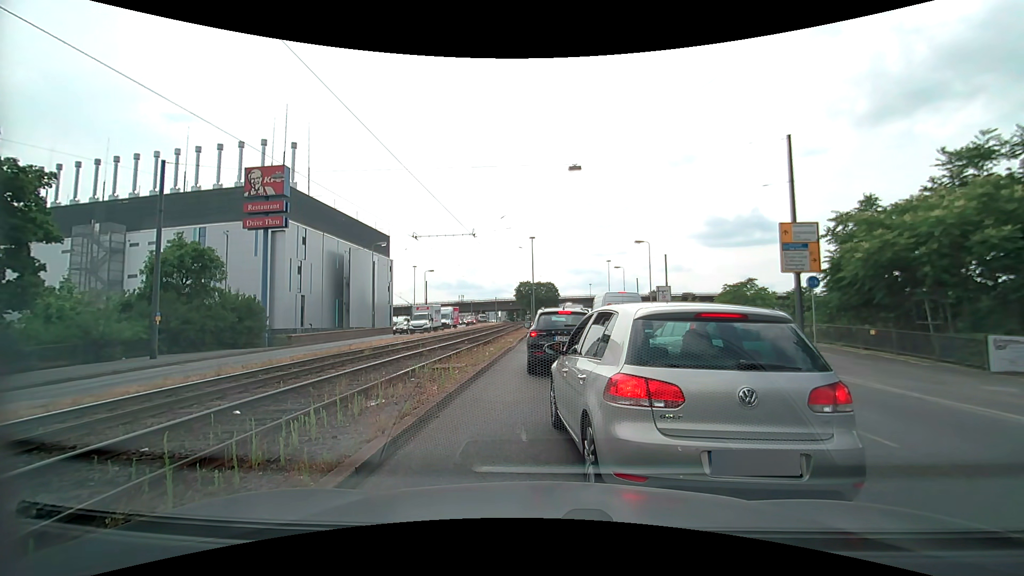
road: primary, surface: asphalt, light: Day
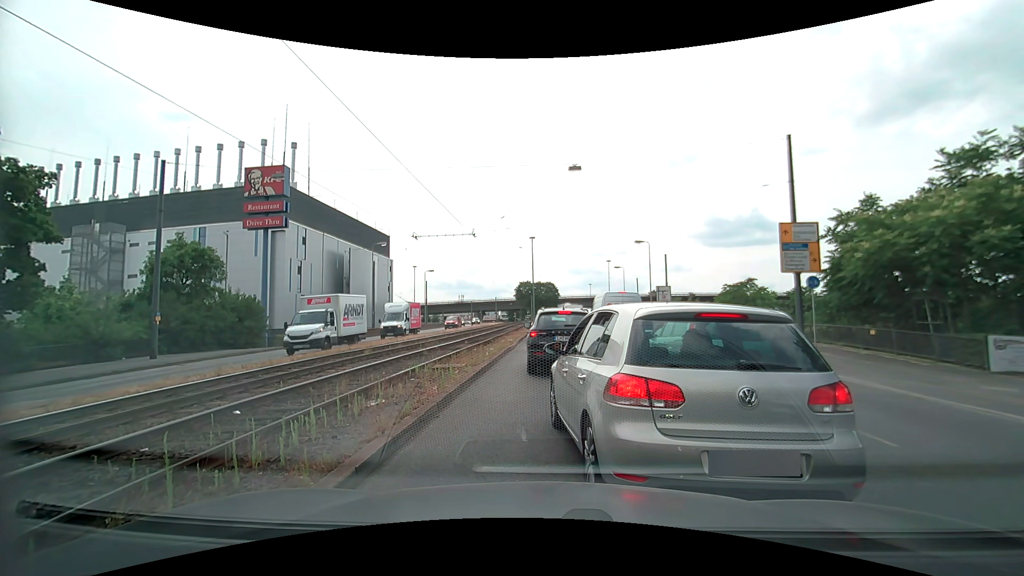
(0.0, 0.0) m; 0°
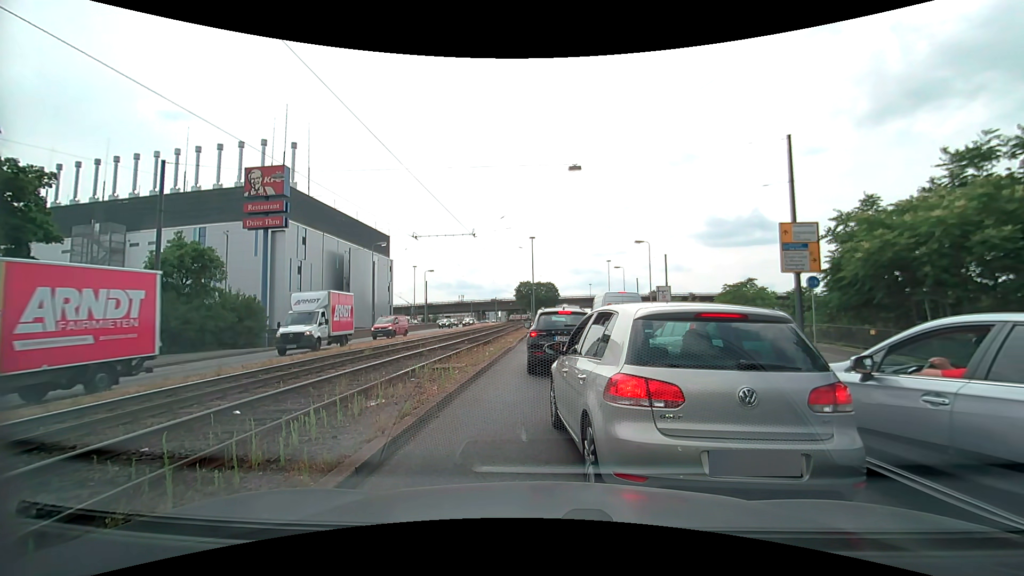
(0.0, 0.0) m; 0°
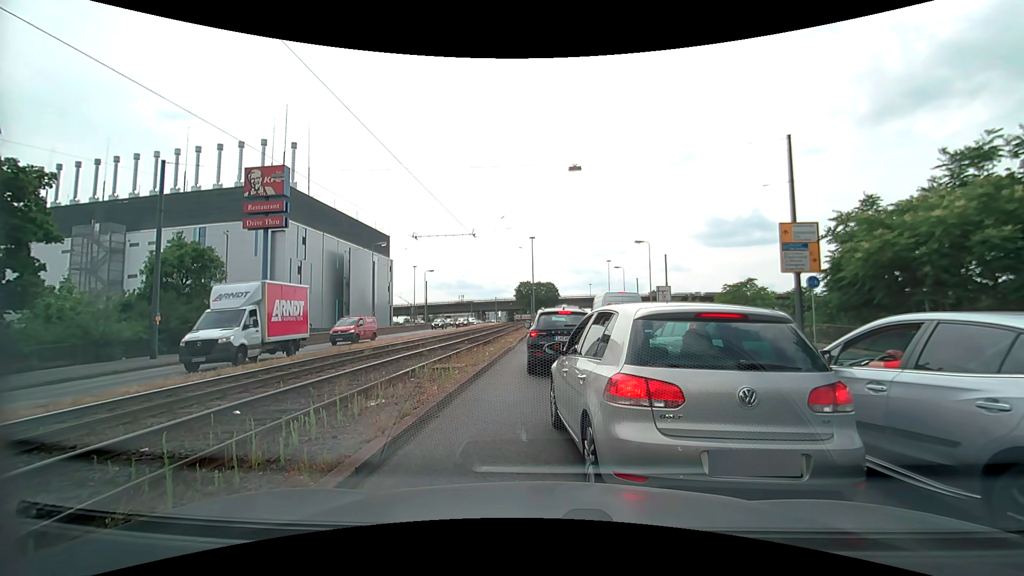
(0.0, 0.0) m; 0°
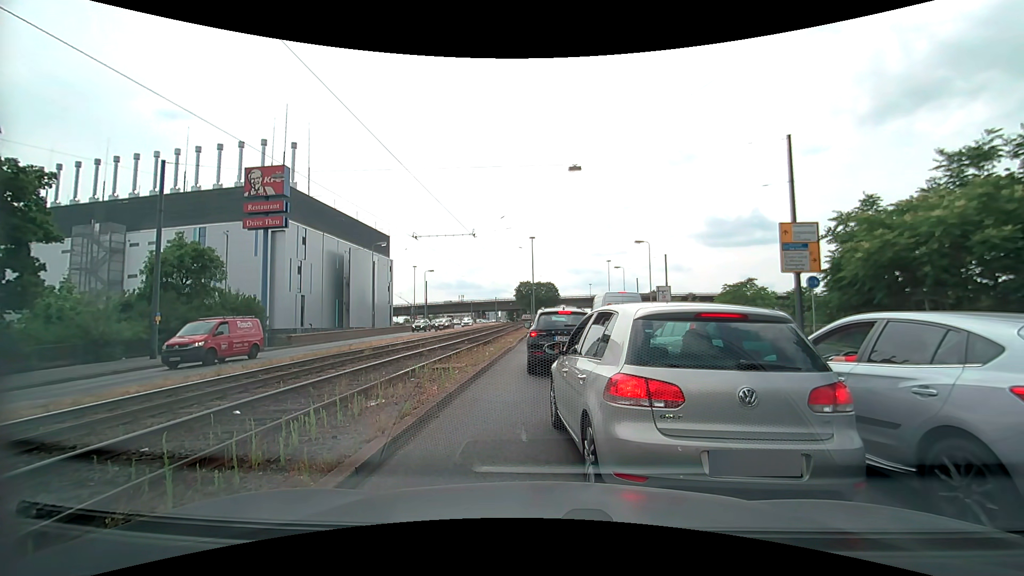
(0.0, 0.0) m; 0°
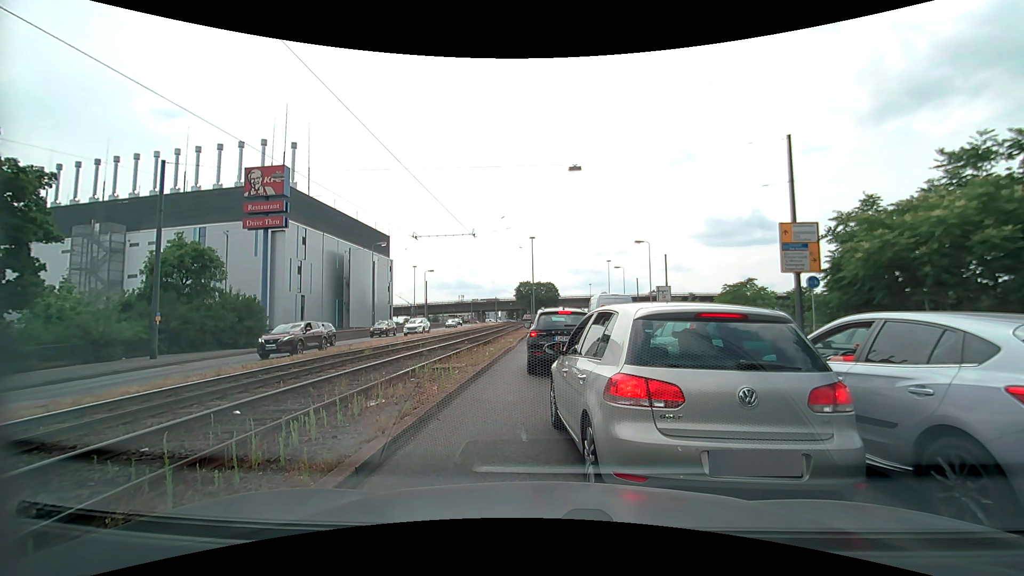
(0.0, 0.0) m; 0°
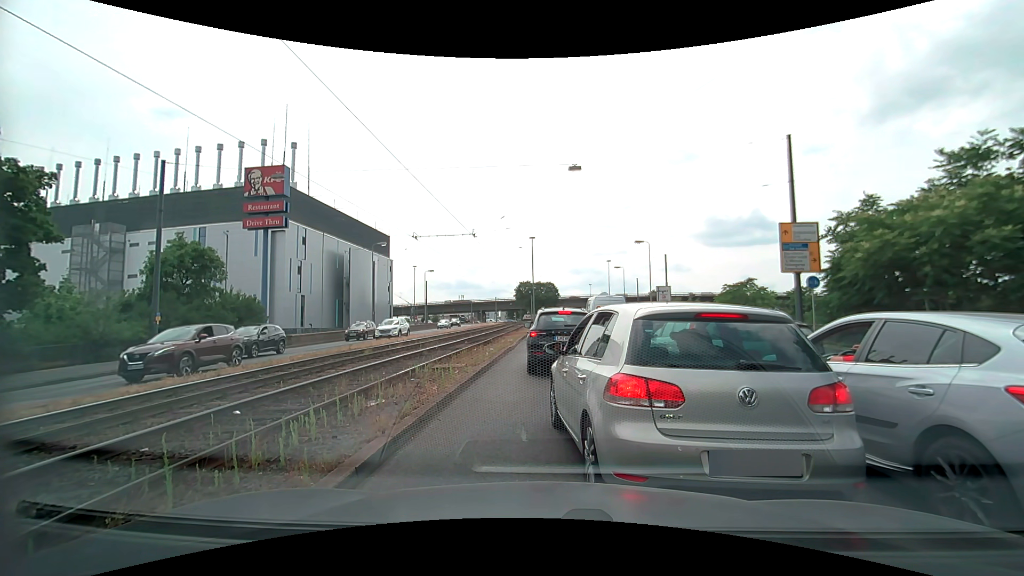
(0.0, 0.0) m; 0°
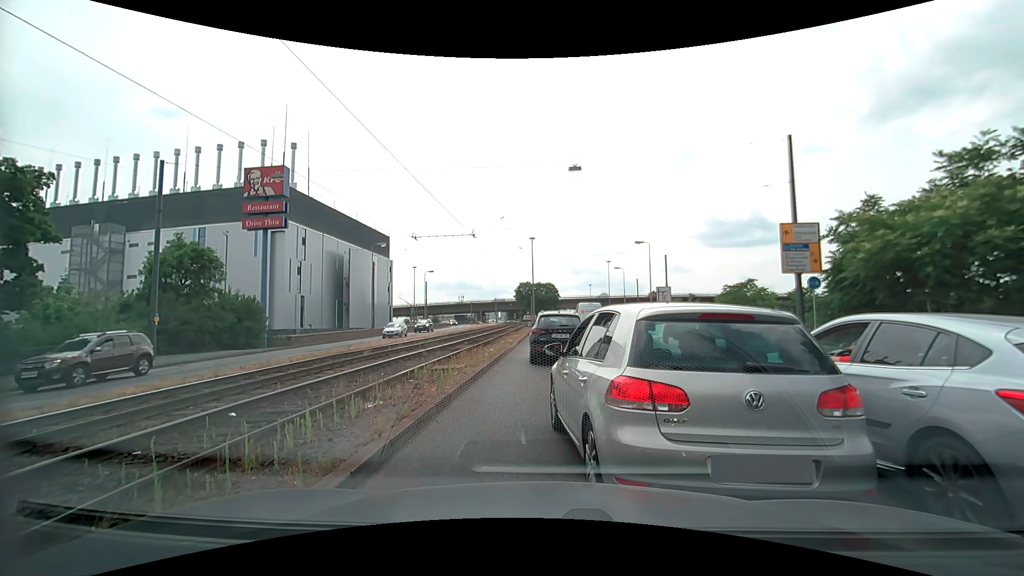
(0.0, +0.1) m; 0°
